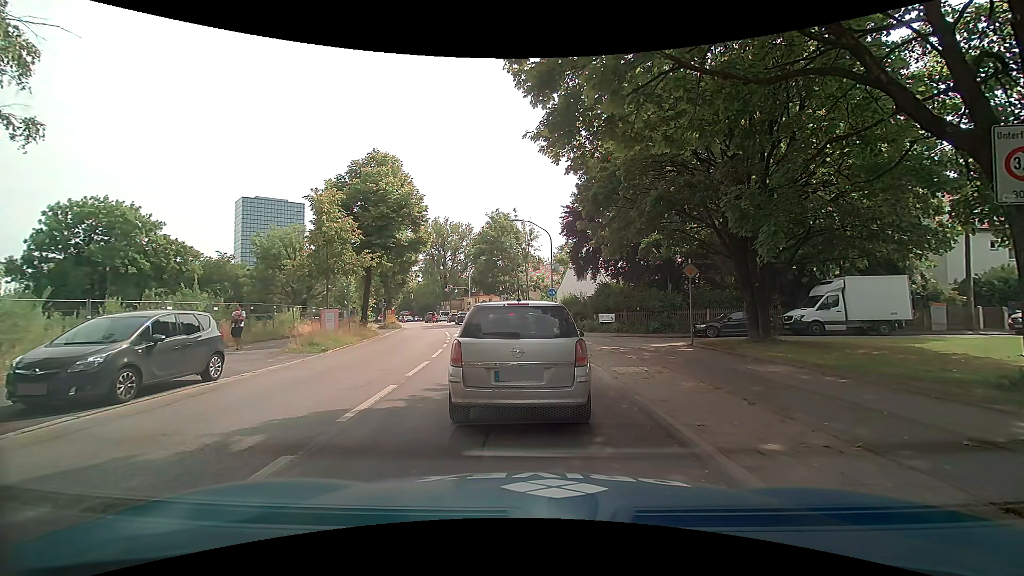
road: secondary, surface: asphalt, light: Day
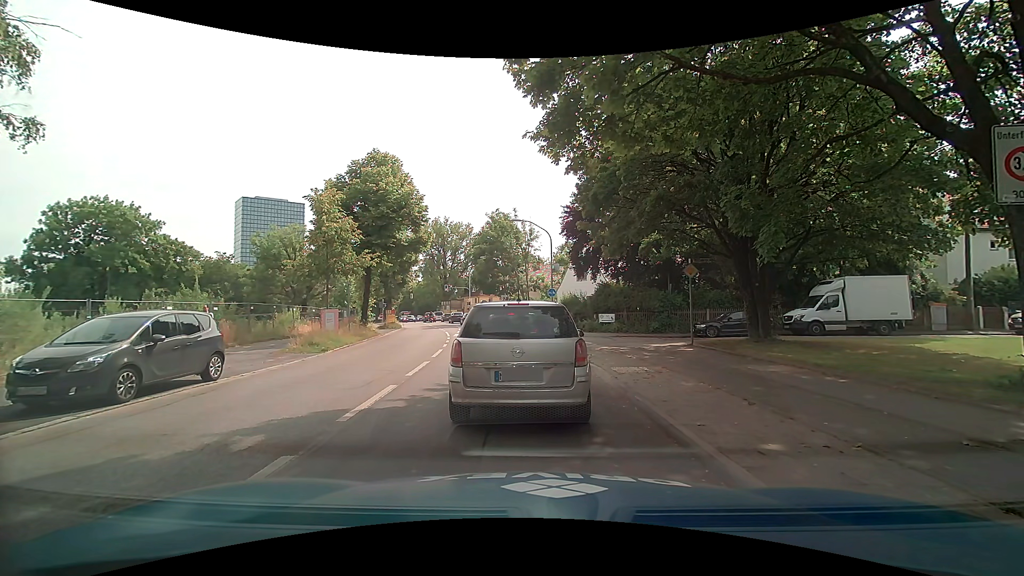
(0.0, 0.0) m; 0°
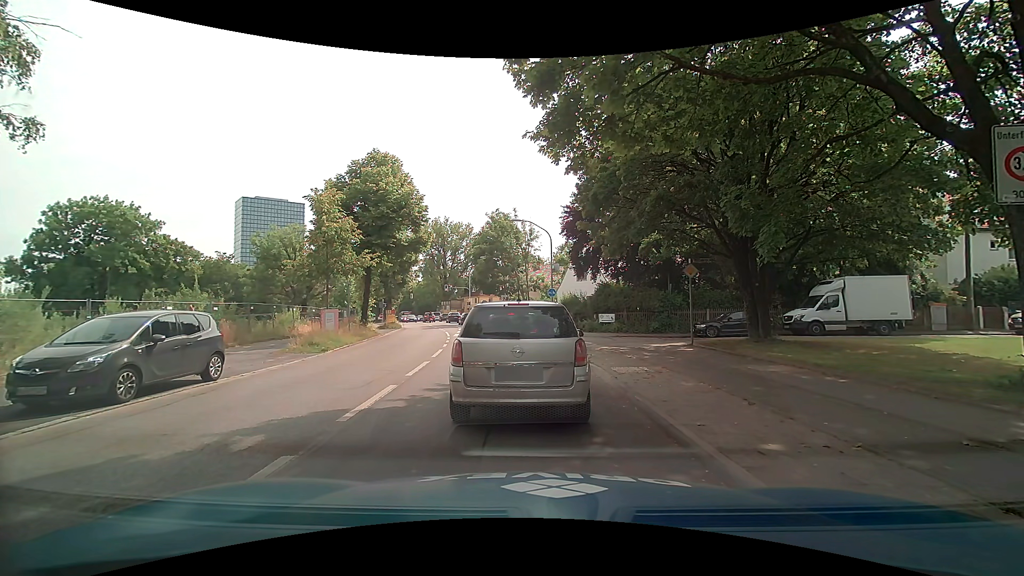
(0.0, 0.0) m; 0°
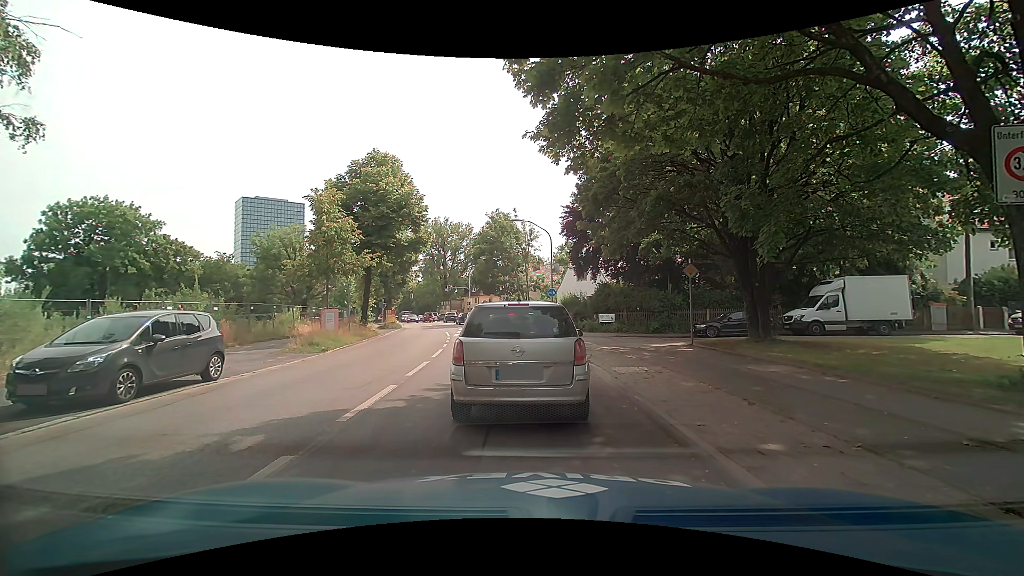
(0.0, 0.0) m; 0°
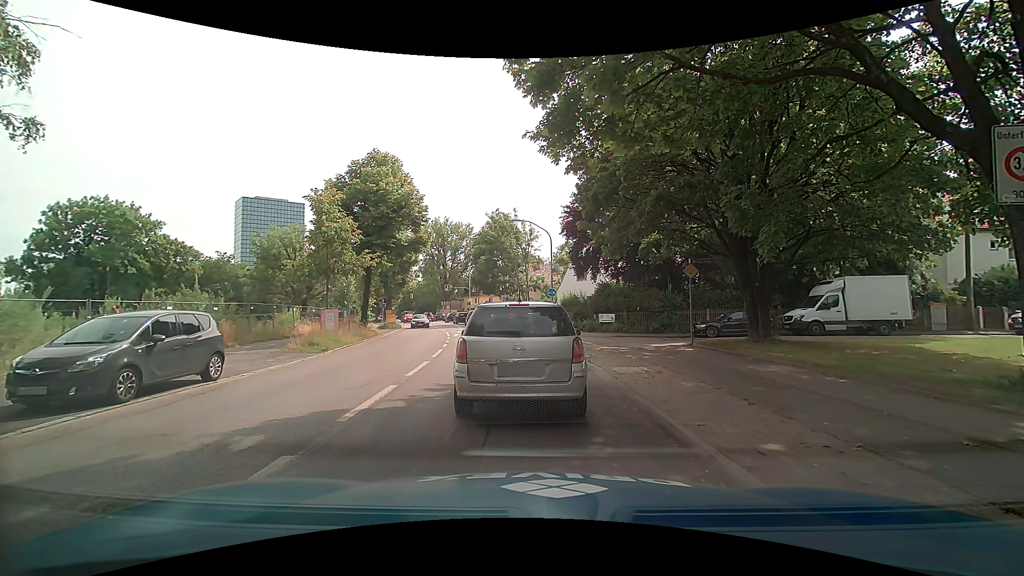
(0.0, 0.0) m; 0°
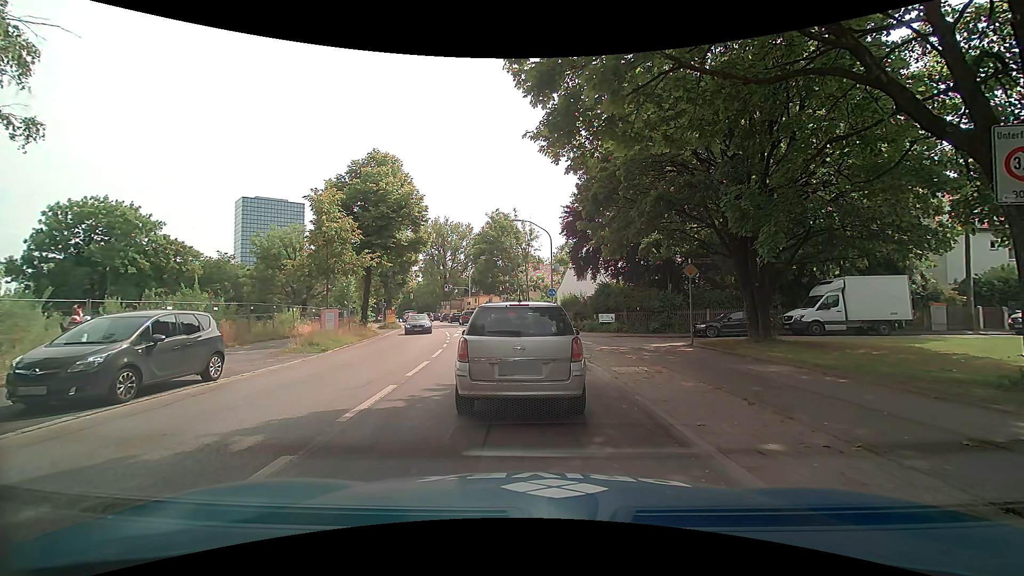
(0.0, 0.0) m; 0°
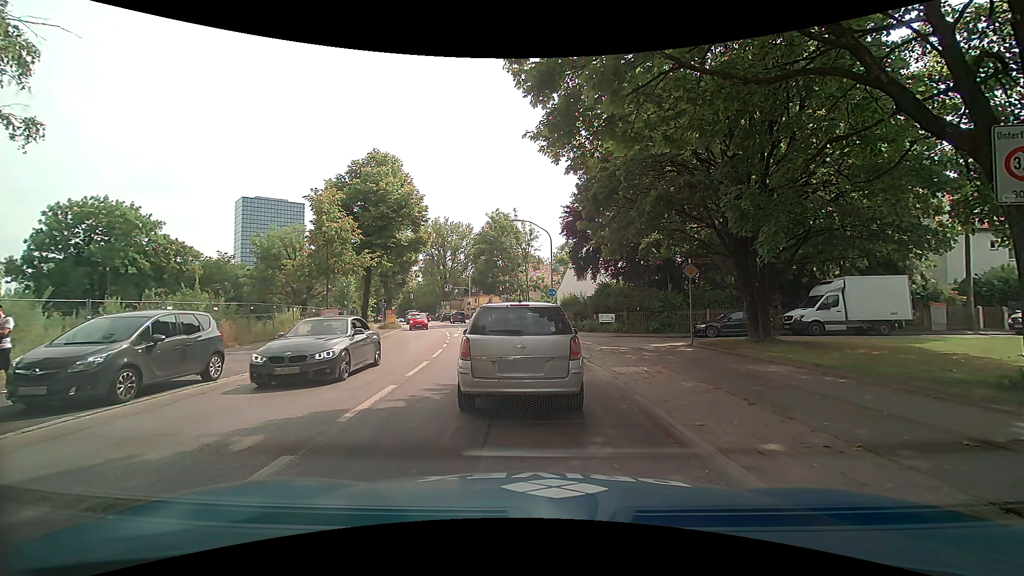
(0.0, 0.0) m; 0°
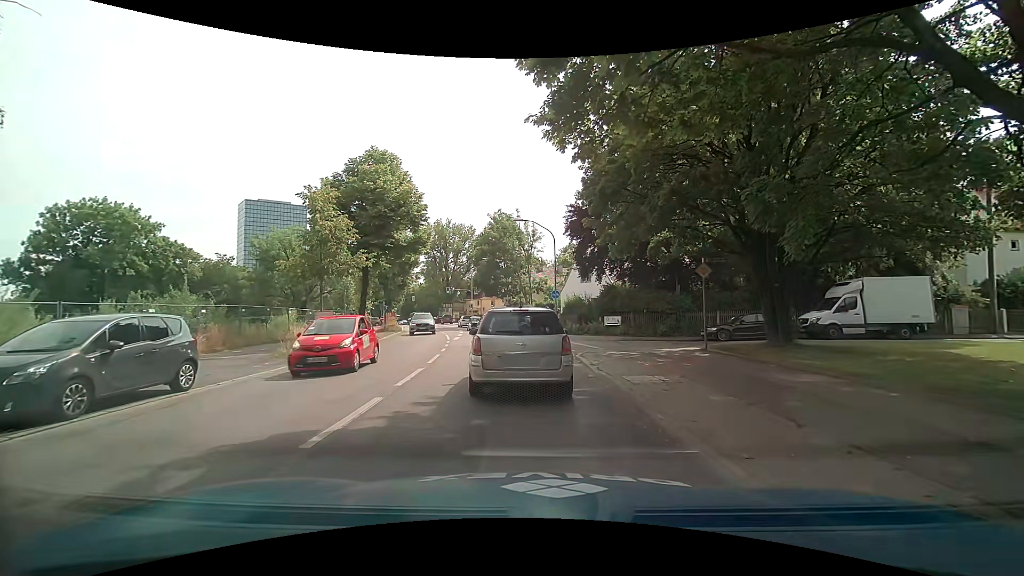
(0.0, +1.1) m; 0°
